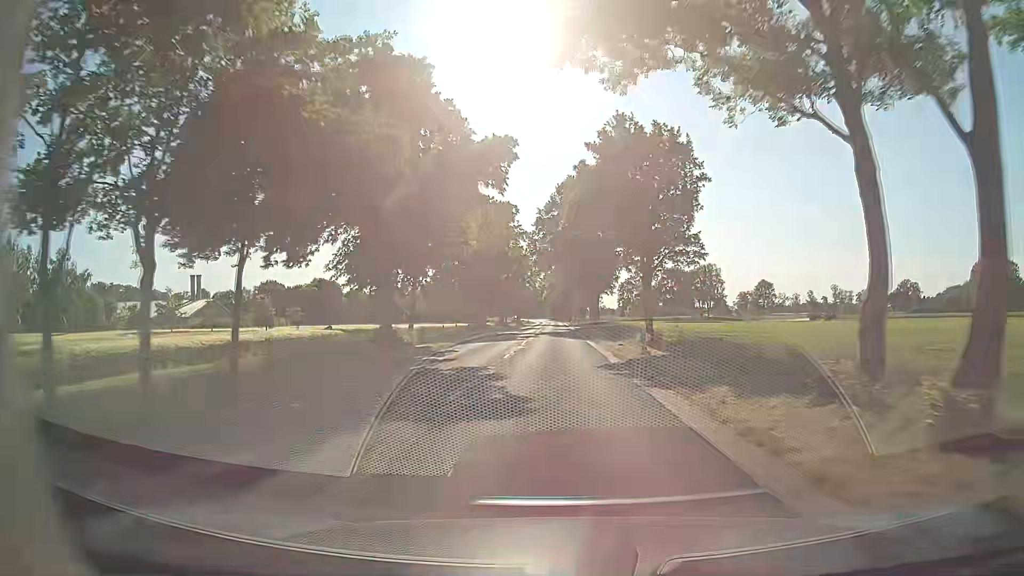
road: secondary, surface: asphalt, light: Day
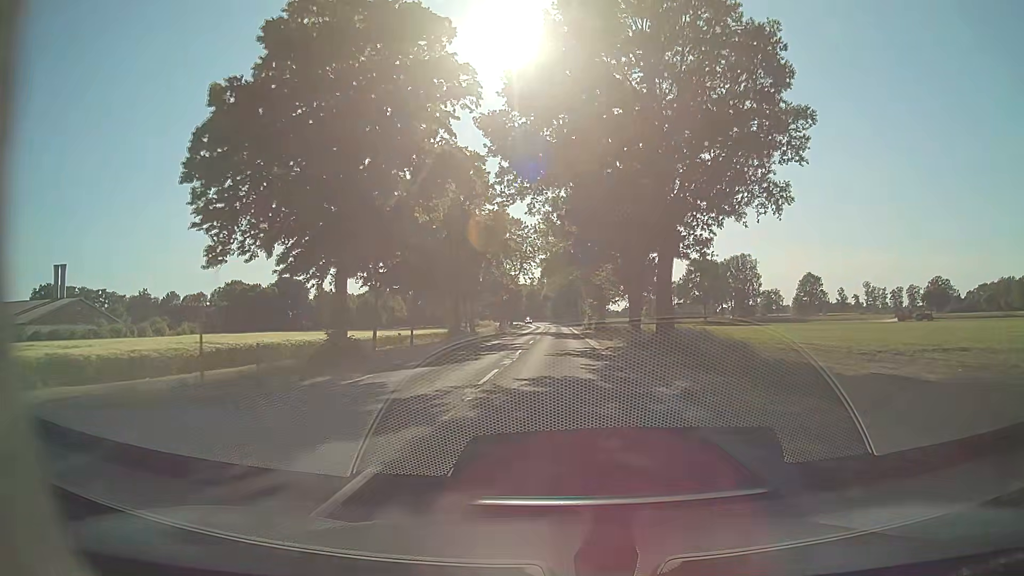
(-0.2, +44.3) m; 0°
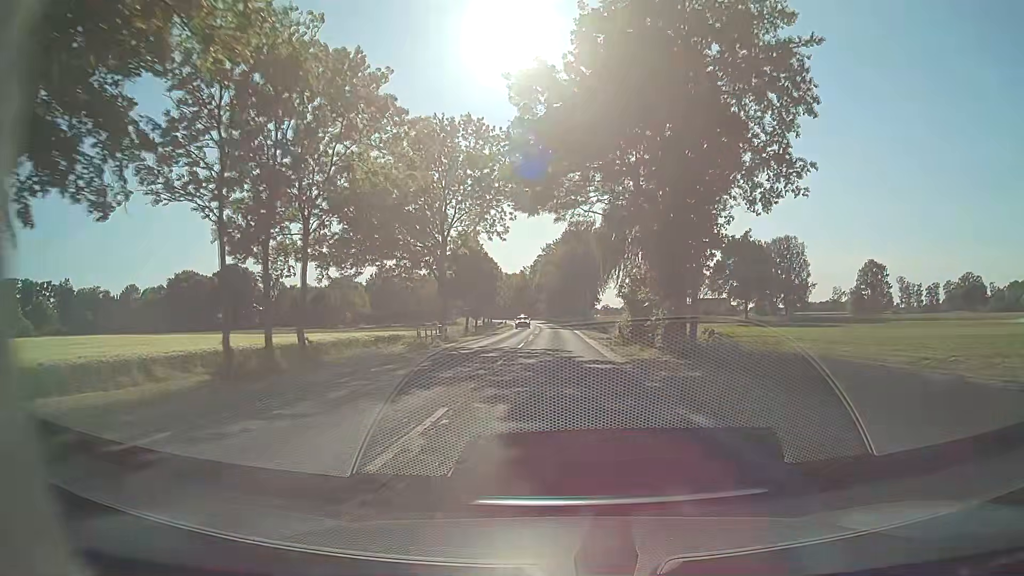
(-0.3, +44.3) m; 0°
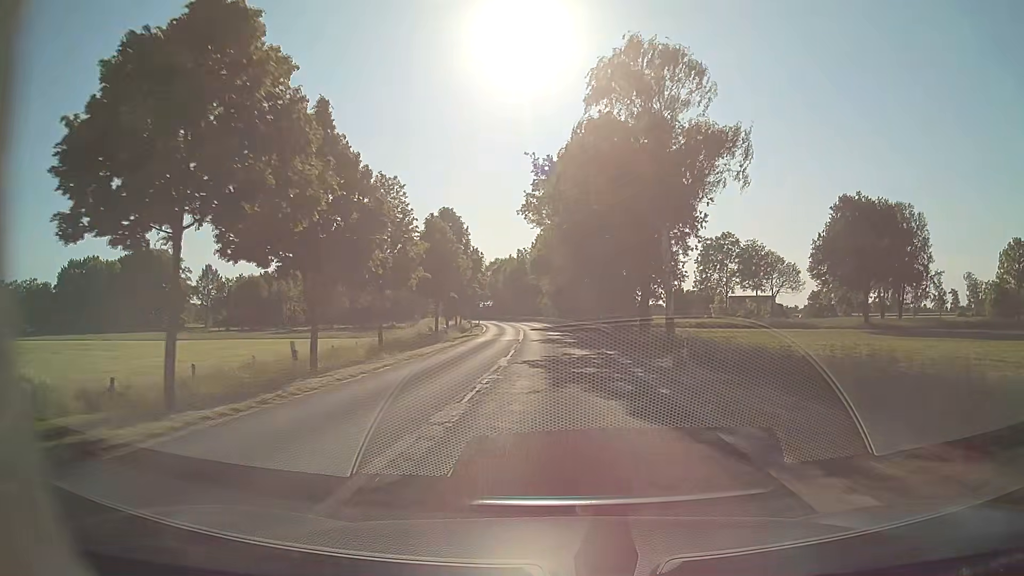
(0.0, +55.4) m; -1°
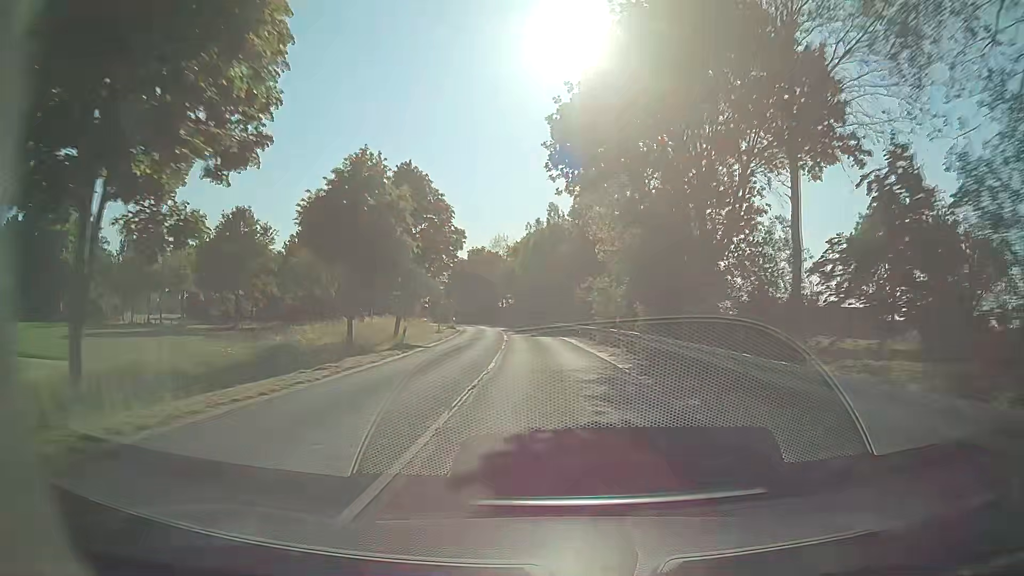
(-1.1, +55.4) m; -3°
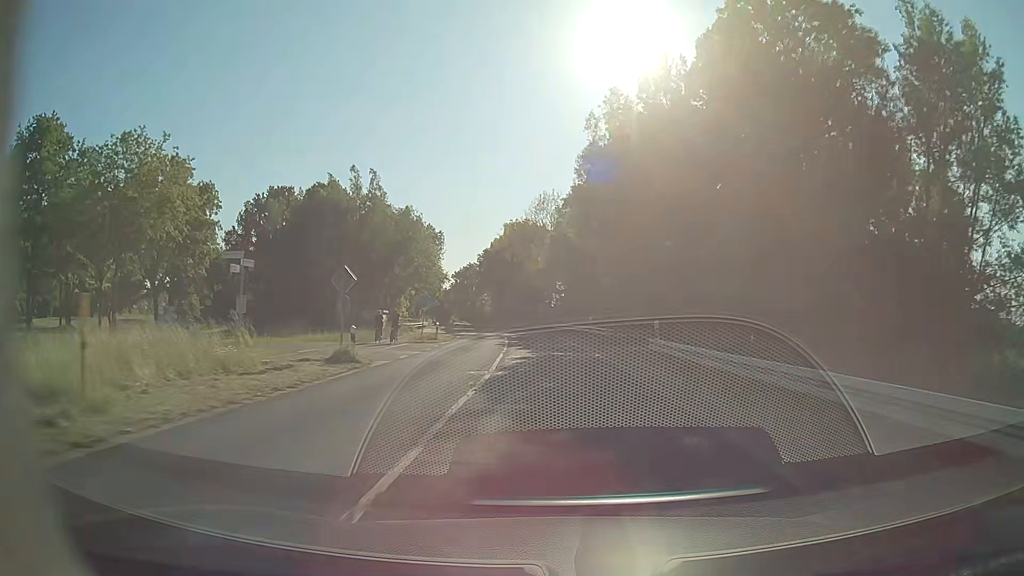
(-1.8, +44.2) m; -5°
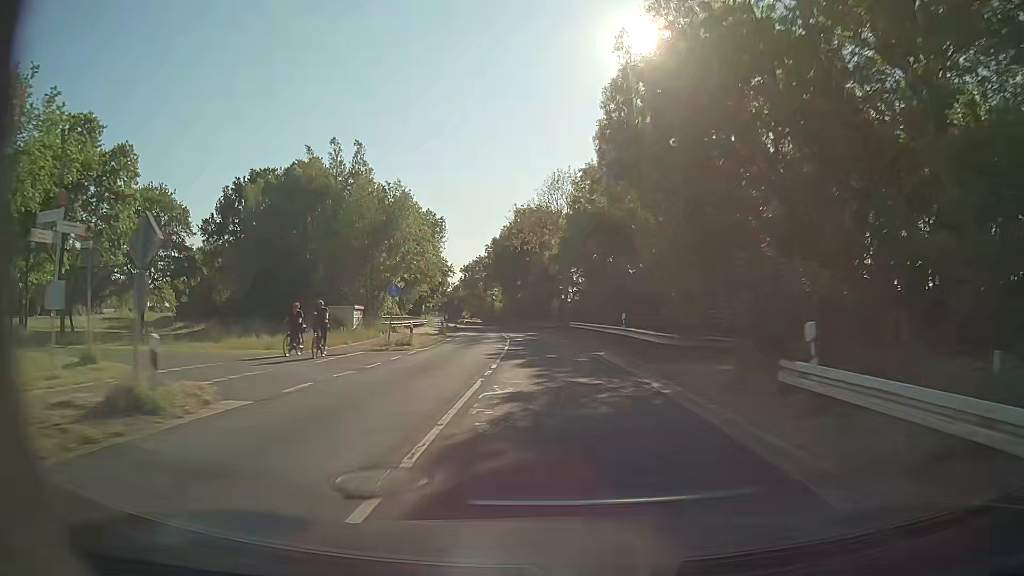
(-0.1, +11.1) m; -1°
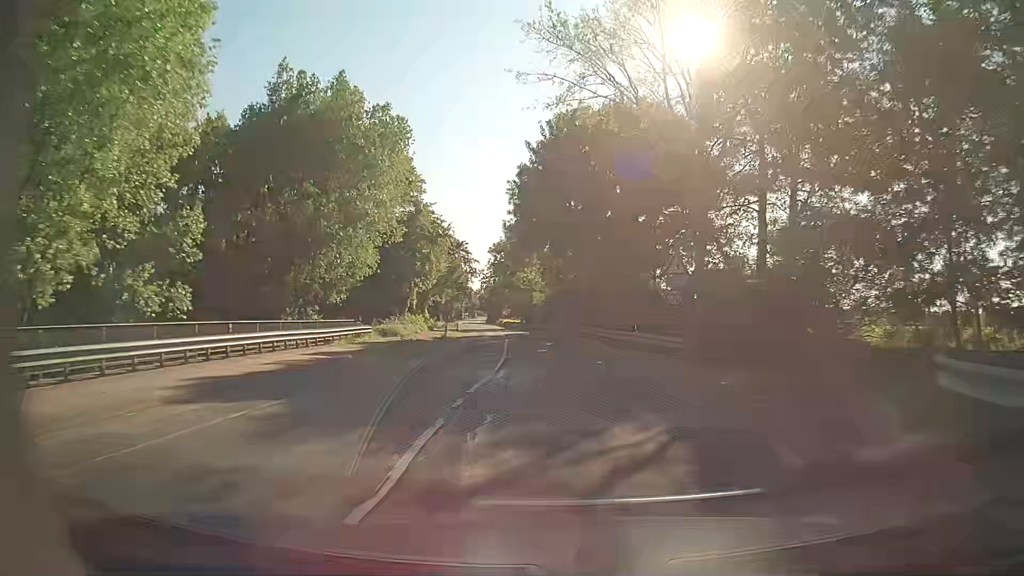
(-2.1, +44.3) m; -5°
(0, +10) (0, +20) (-1, +30) (-1, +40) (-2, +50) (-3, +60) (-4, +70) (-6, +80) (-7, +90) (-8, +100) m
